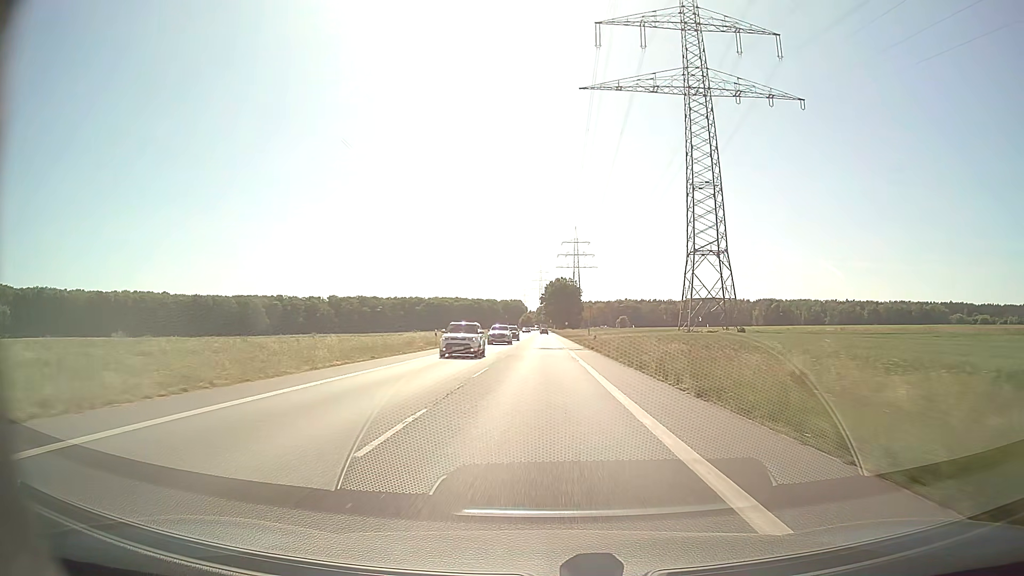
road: secondary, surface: asphalt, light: Day
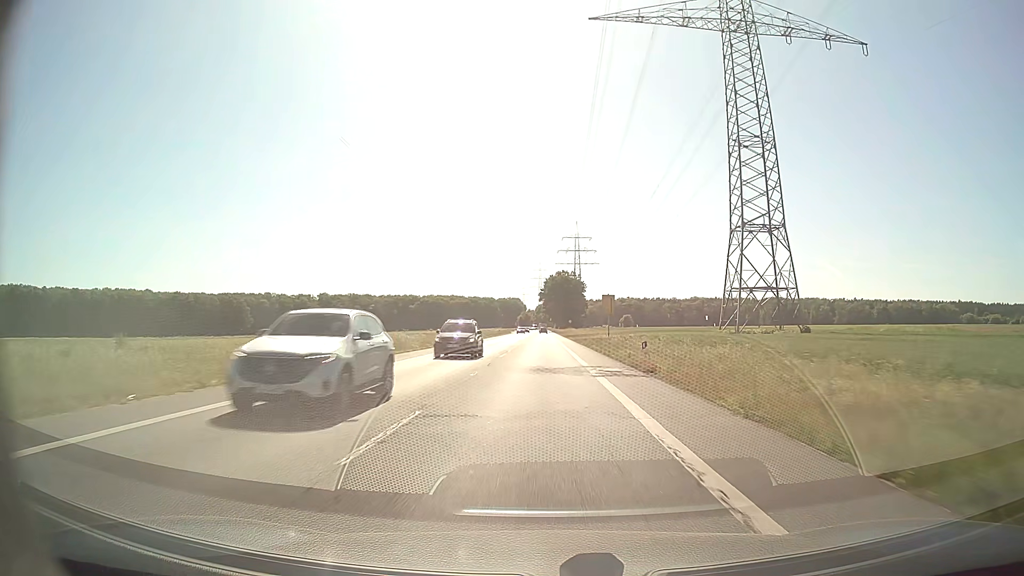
(0.0, +24.5) m; 0°
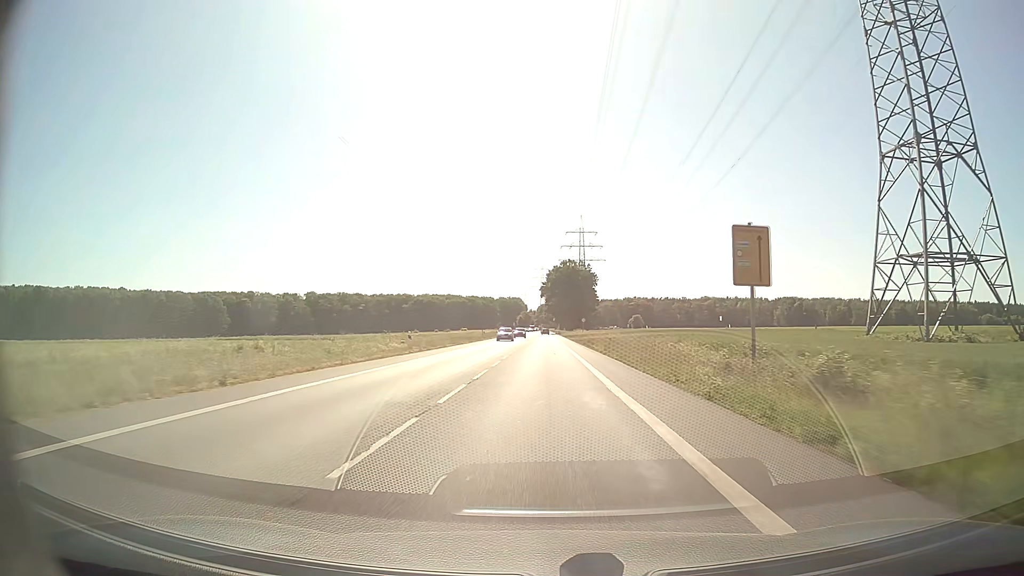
(-0.1, +36.8) m; 0°
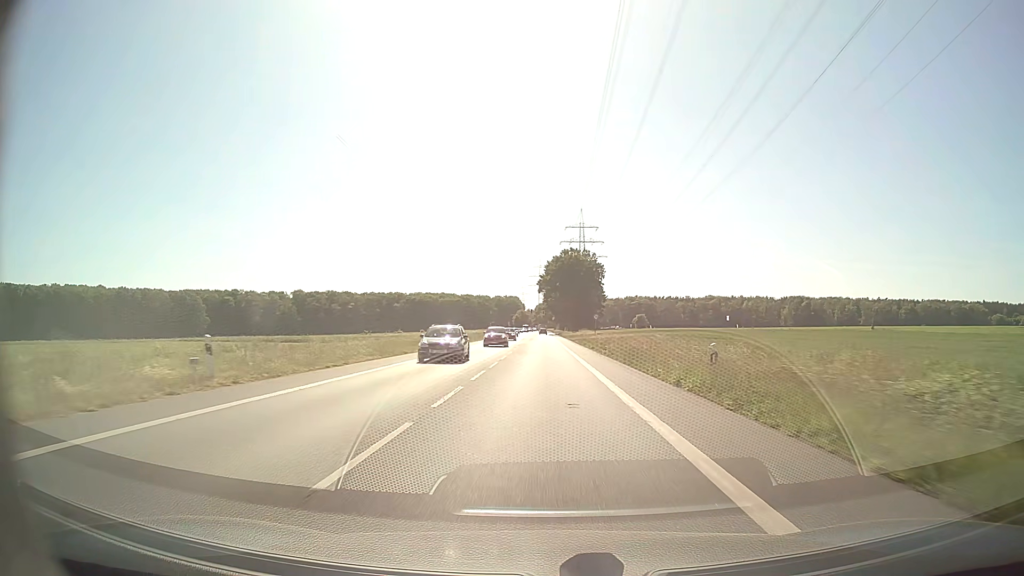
(0.0, +24.5) m; 0°
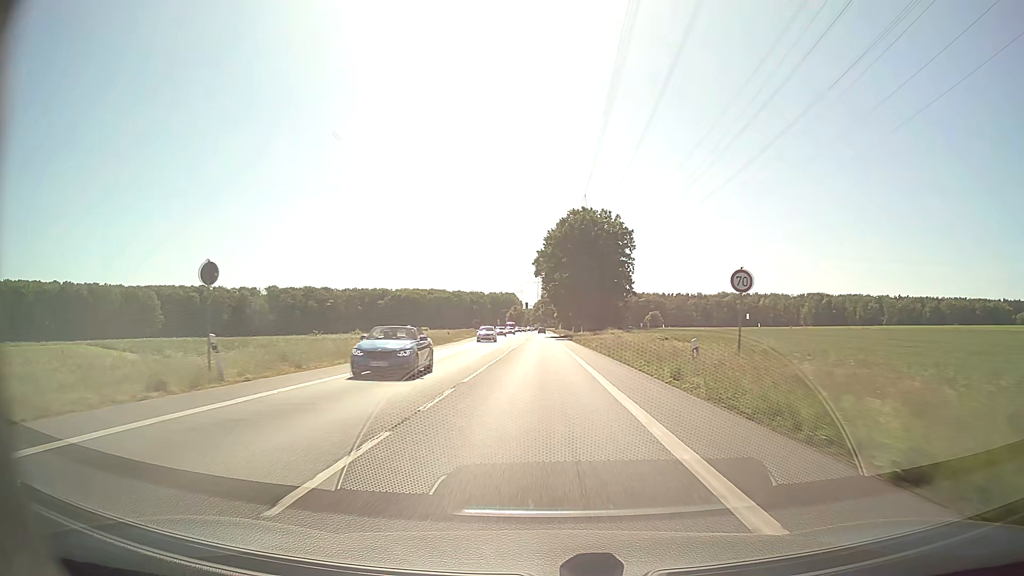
(+0.3, +49.0) m; 0°
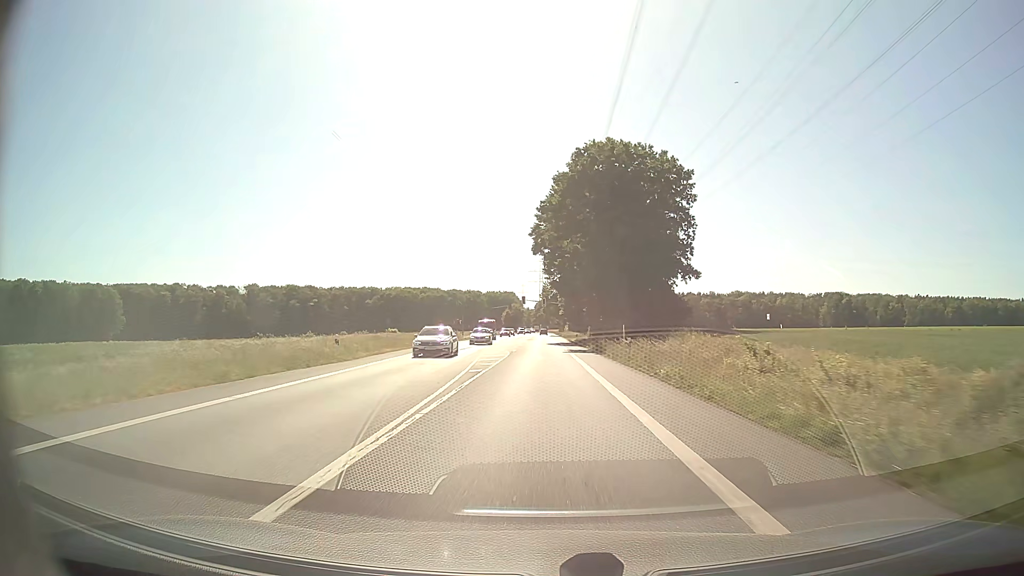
(-0.1, +36.7) m; 0°
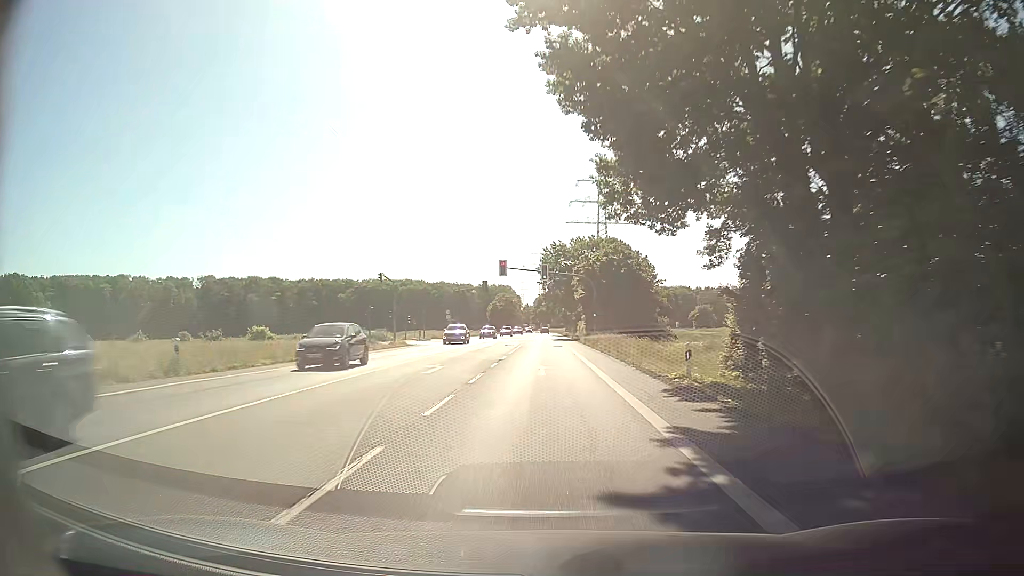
(-0.1, +60.9) m; 0°
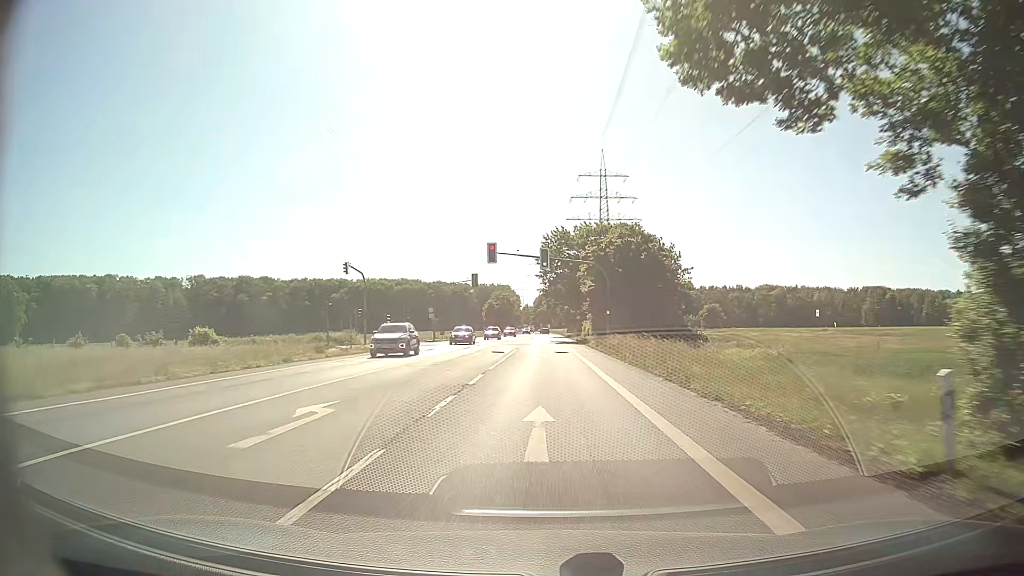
(0.0, +12.1) m; 0°
